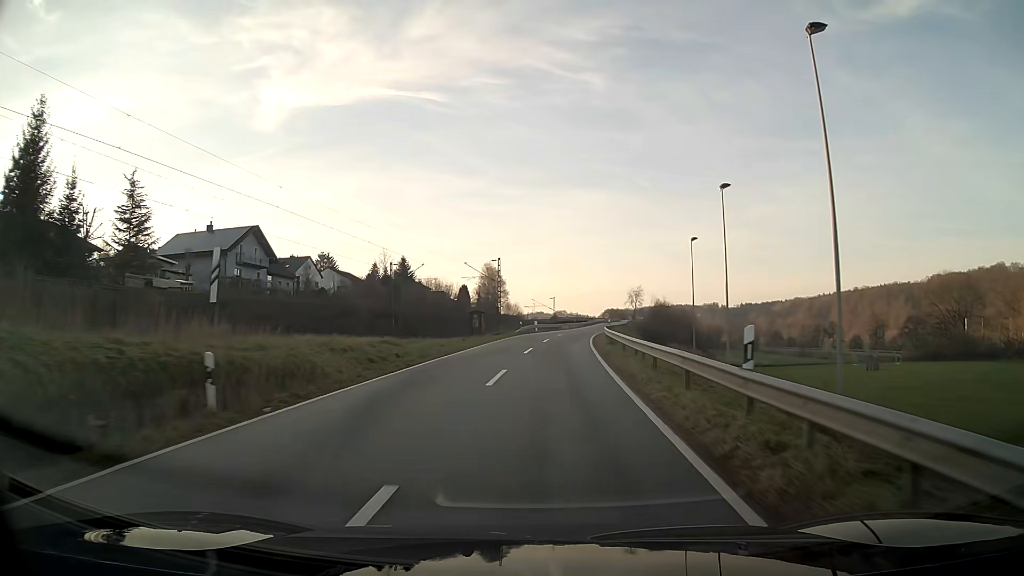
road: tertiary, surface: asphalt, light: Day
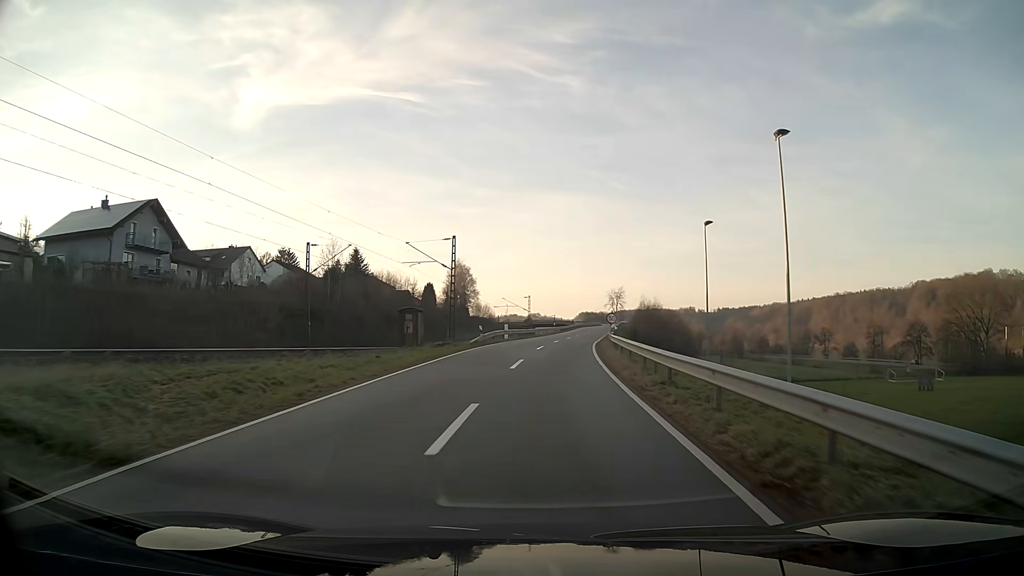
(+0.3, +18.5) m; +2°
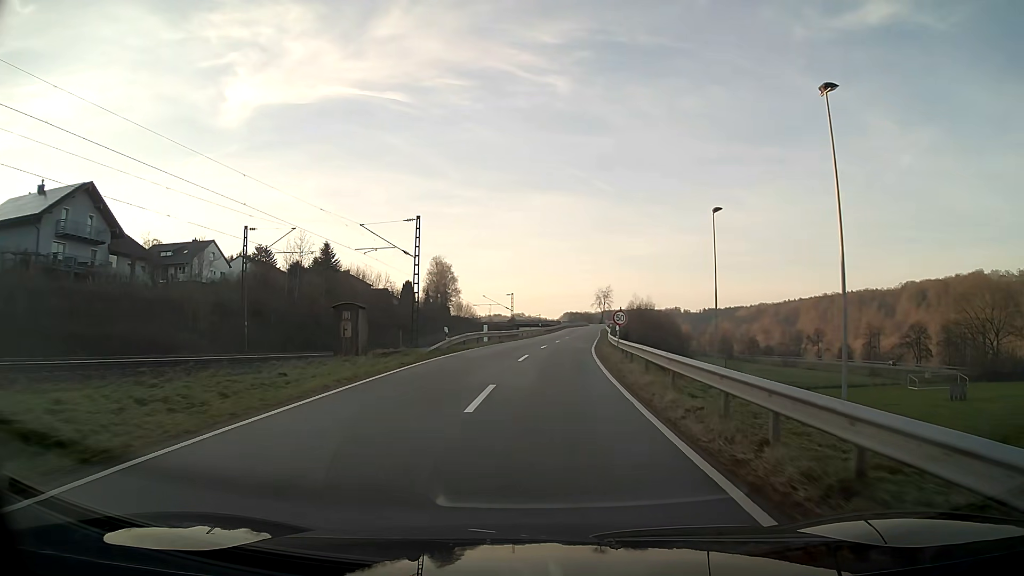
(+0.1, +8.7) m; +1°
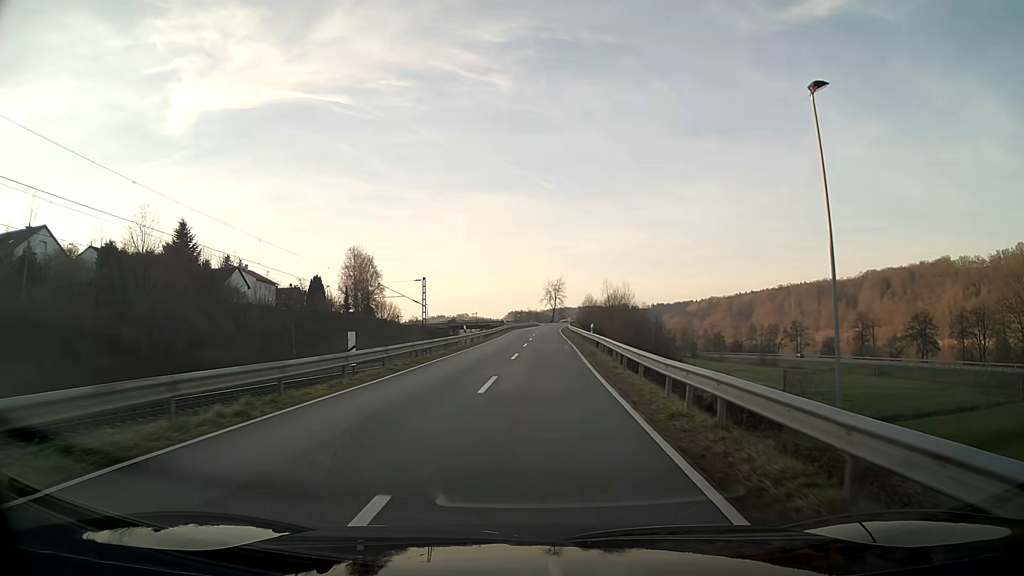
(+1.4, +32.4) m; +5°
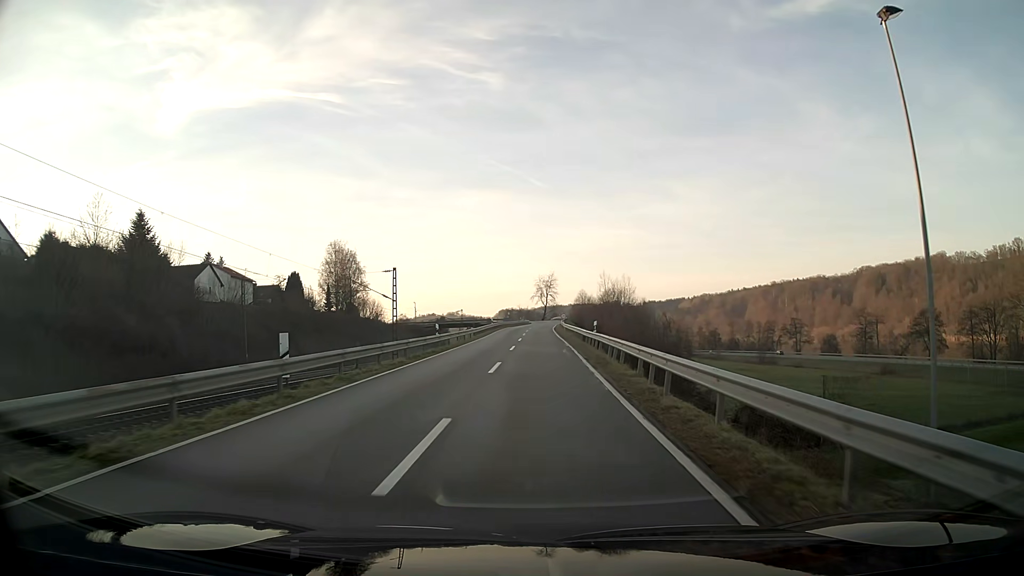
(+0.1, +8.0) m; +1°
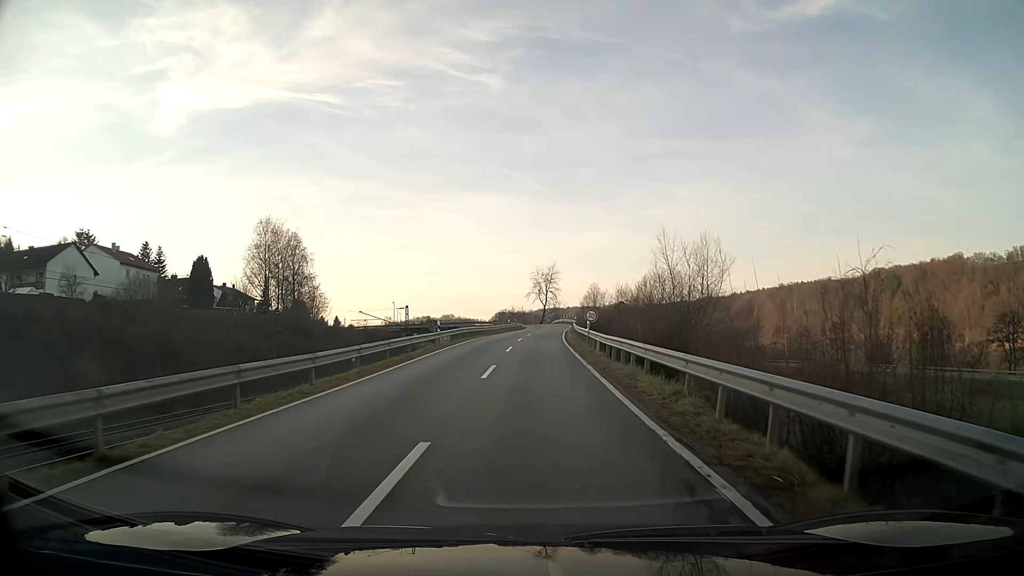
(+0.2, +37.7) m; 0°
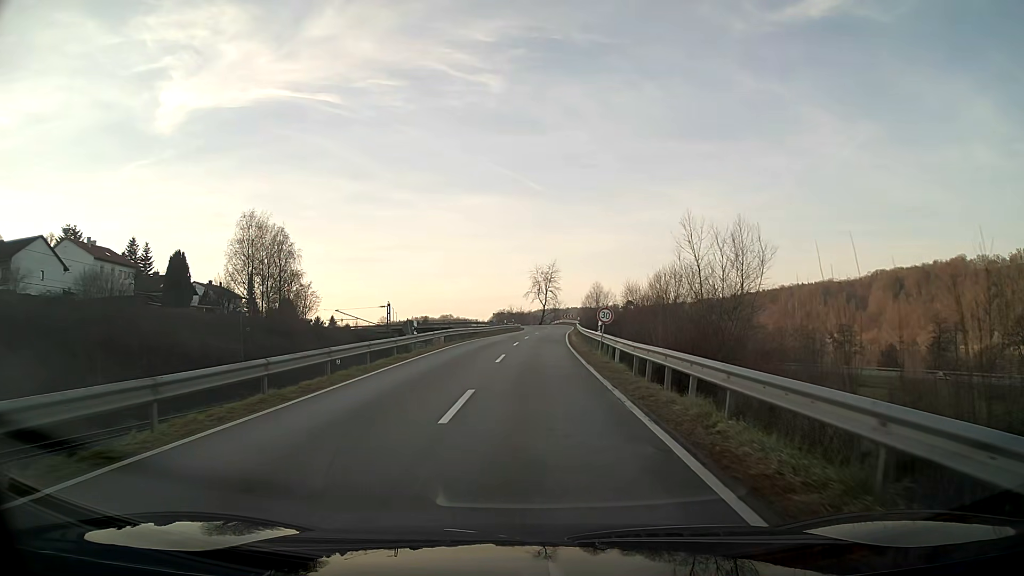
(0.0, +6.6) m; 0°
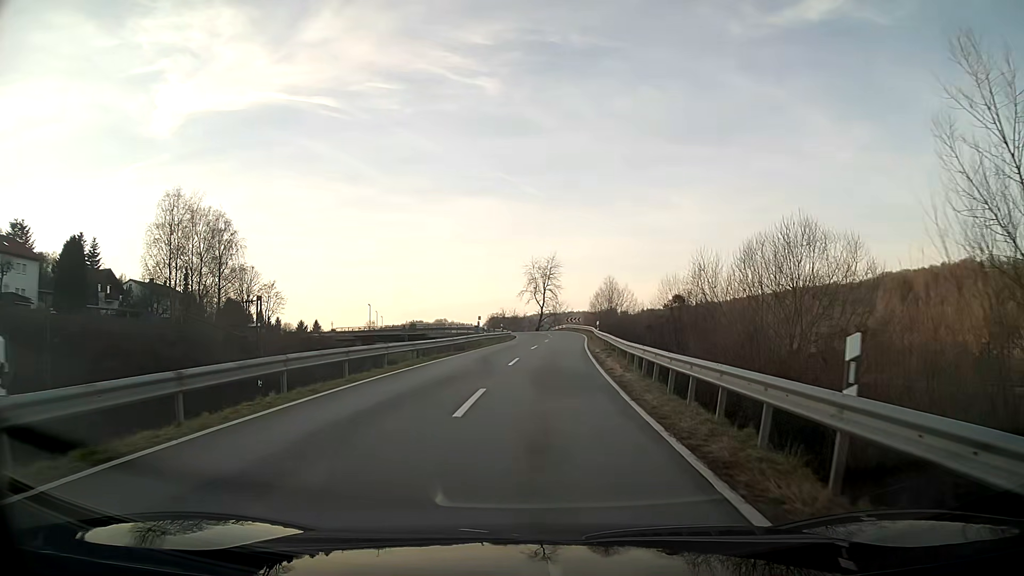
(+0.1, +23.2) m; 0°
(0, +10) (0, +20) (+1, +30) (+1, +40) (+2, +50) (+2, +60) (+2, +70) (0, +80) (-6, +88) (-14, +93) m
